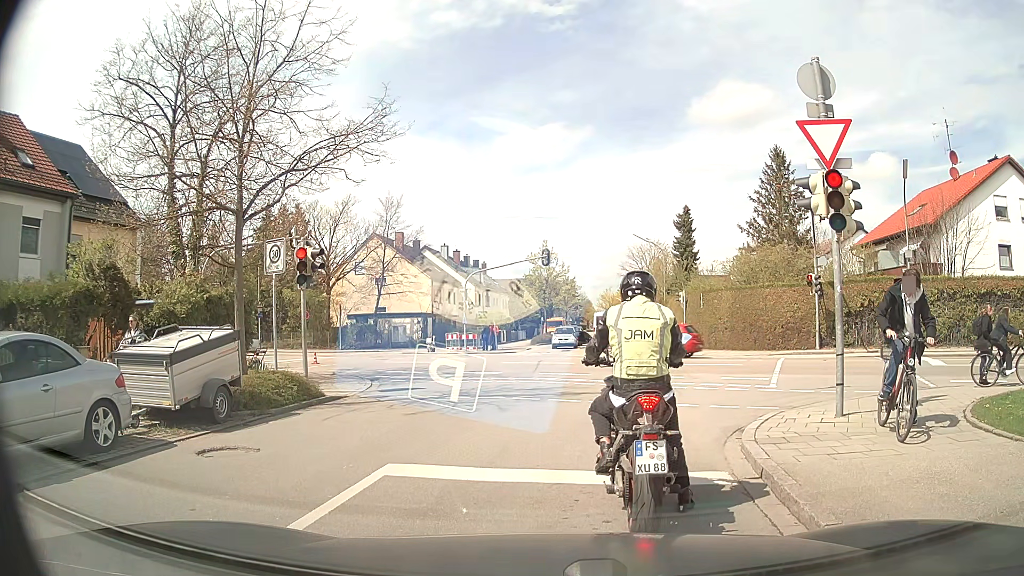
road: unclassified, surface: asphalt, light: Day
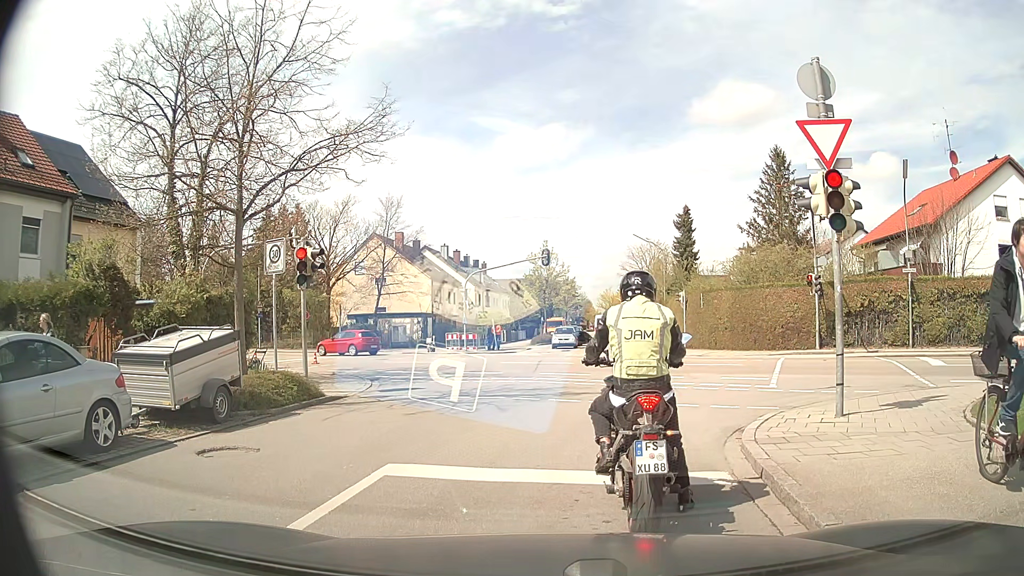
(0.0, 0.0) m; 0°
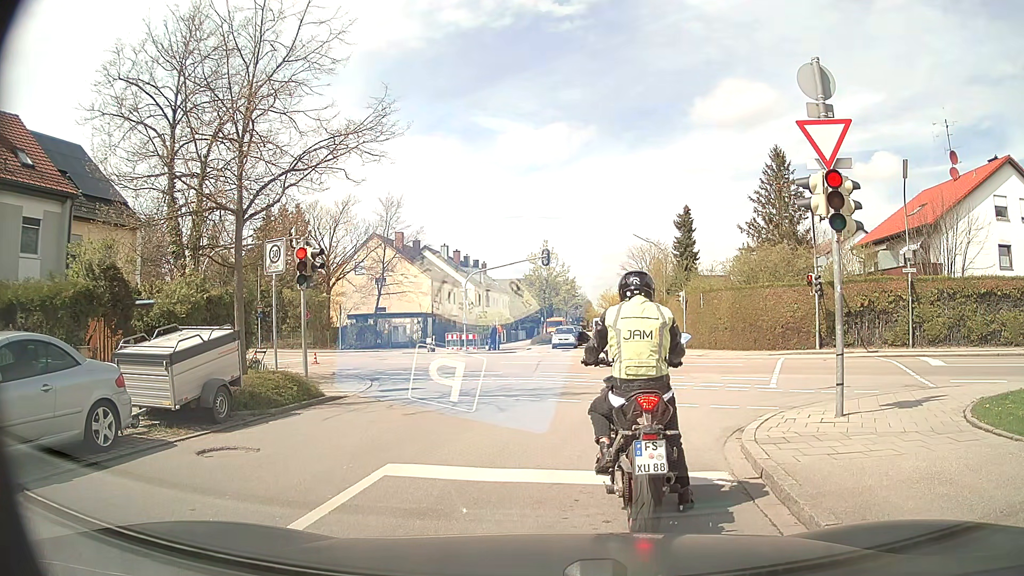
(0.0, 0.0) m; 0°
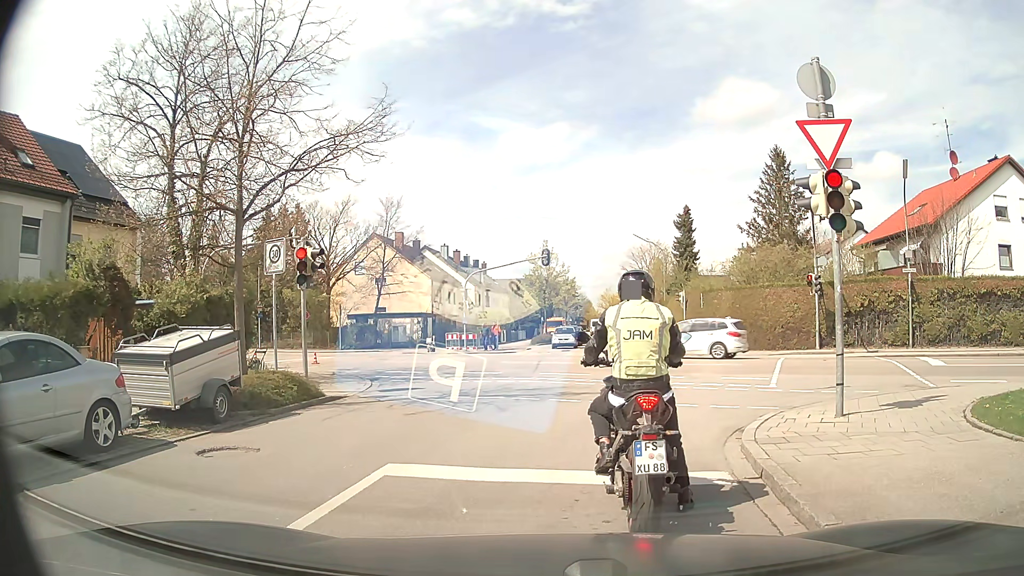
(0.0, 0.0) m; 0°
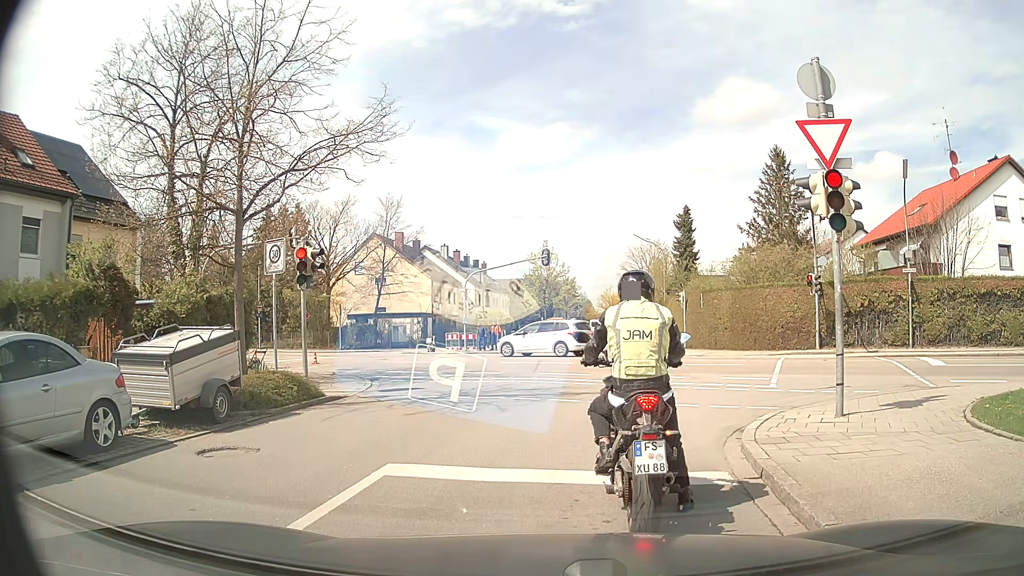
(0.0, 0.0) m; 0°
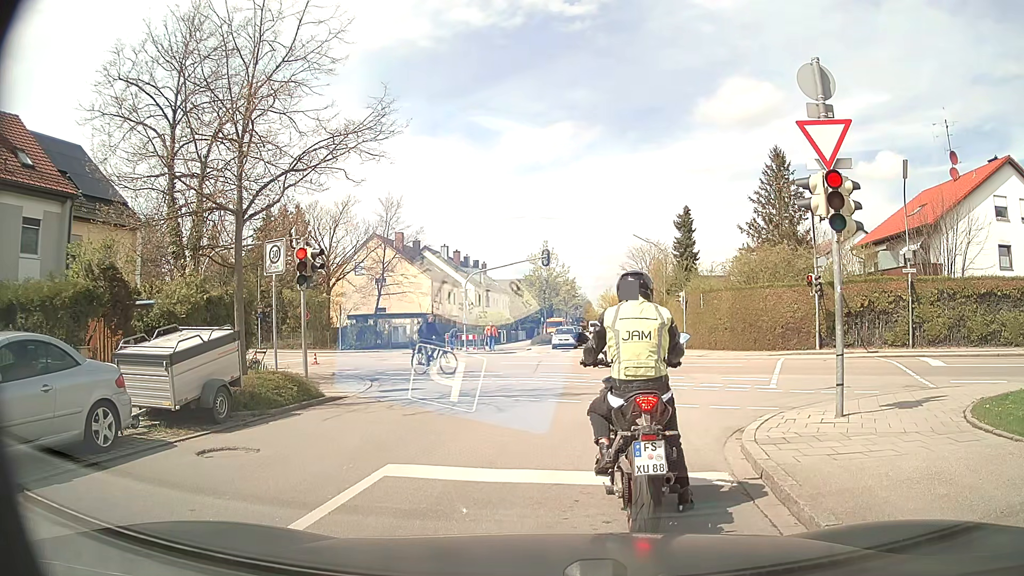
(0.0, 0.0) m; 0°
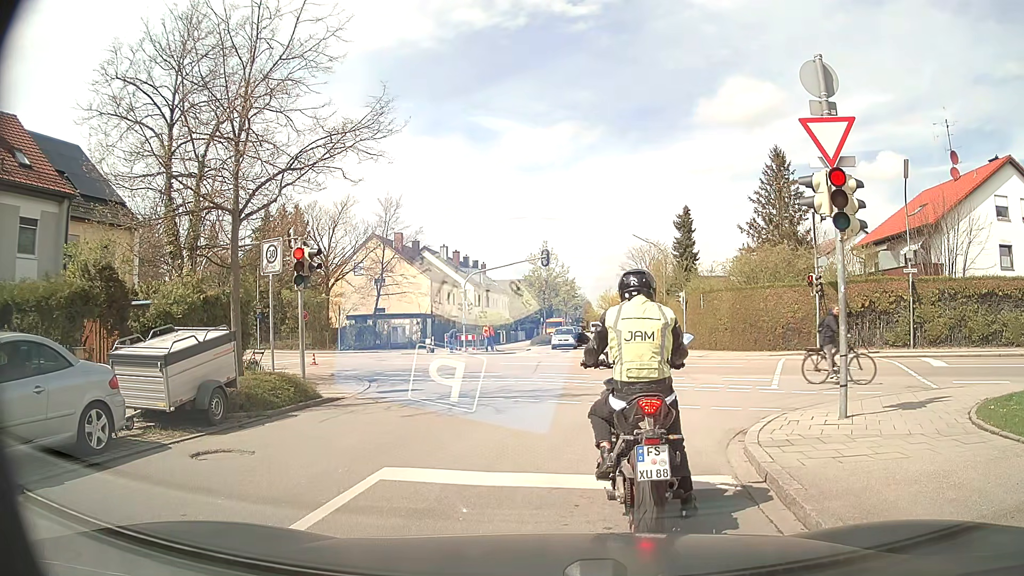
(0.0, +0.2) m; 0°
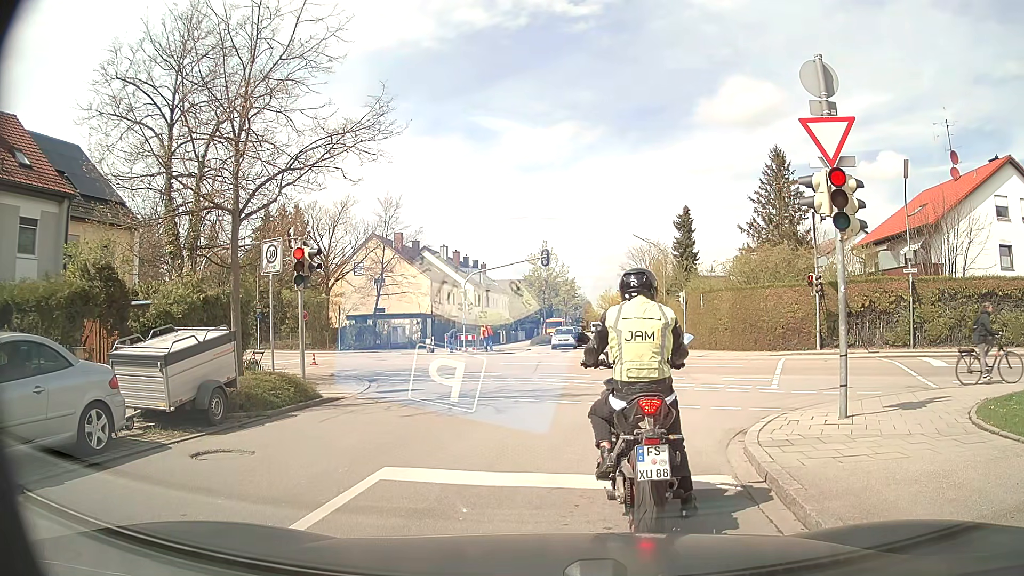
(0.0, 0.0) m; 0°
